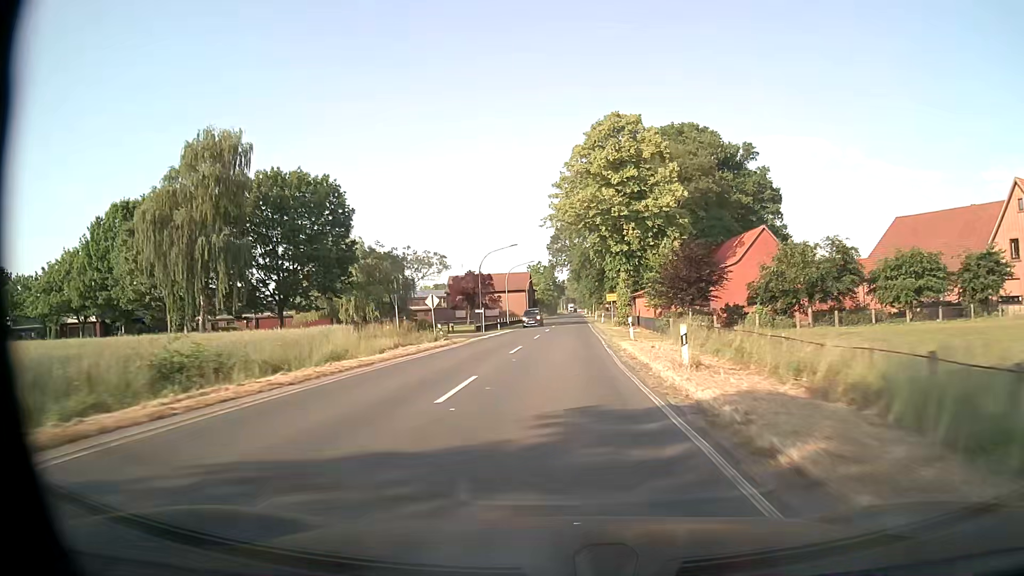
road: secondary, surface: asphalt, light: Day
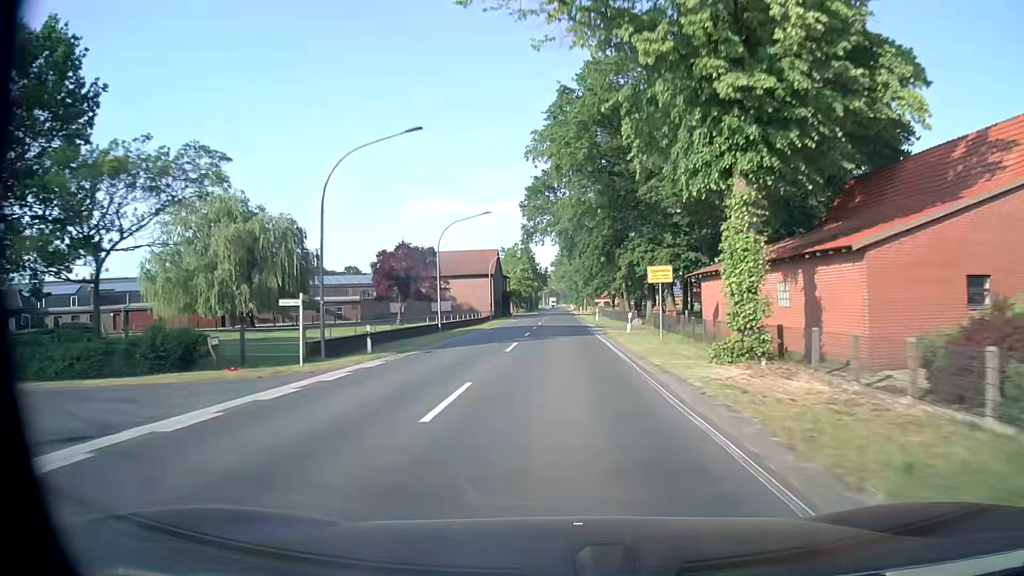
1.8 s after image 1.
(+0.8, +36.9) m; +2°
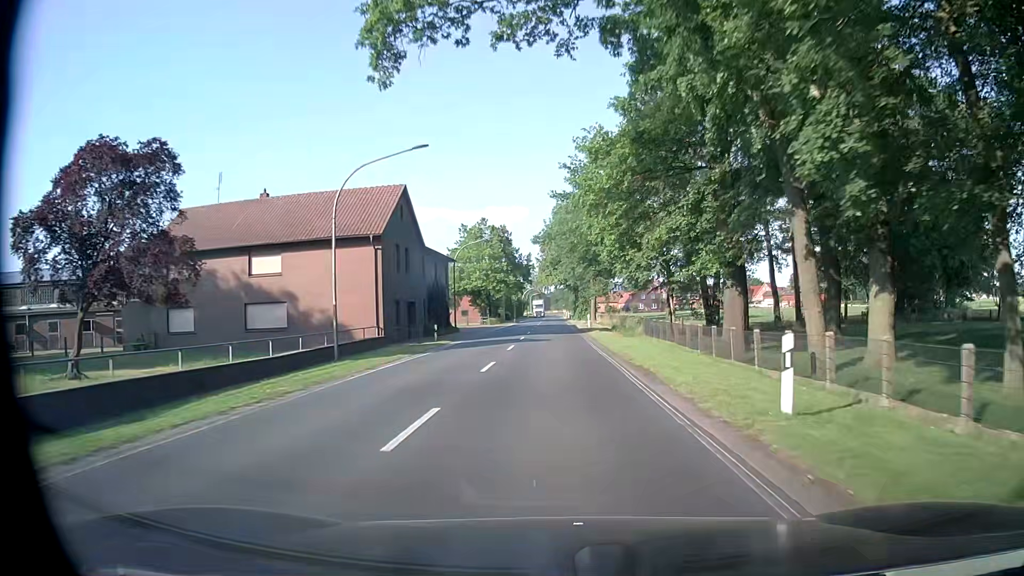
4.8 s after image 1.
(+0.4, +48.7) m; +1°
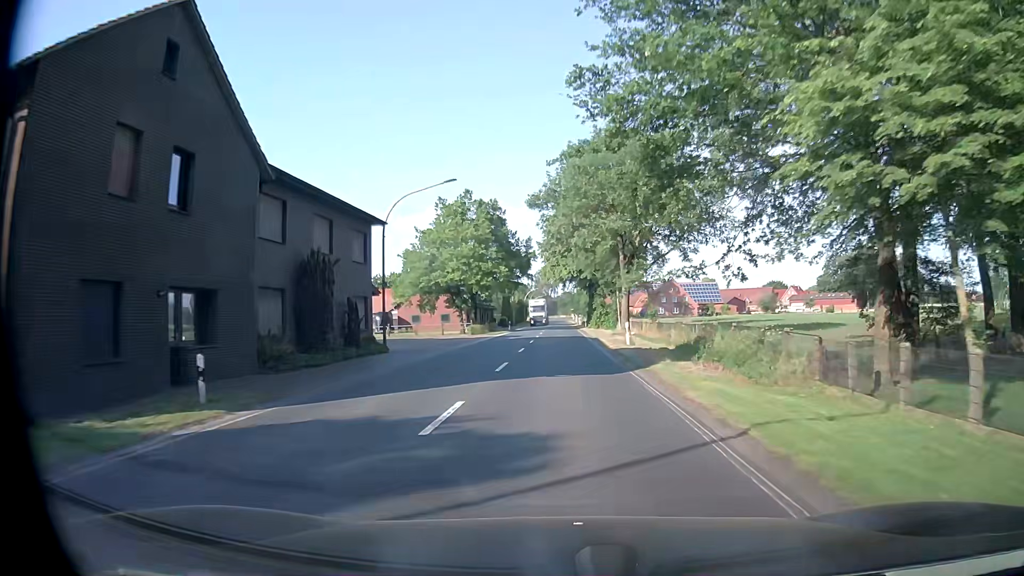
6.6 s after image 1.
(-0.2, +25.4) m; -1°
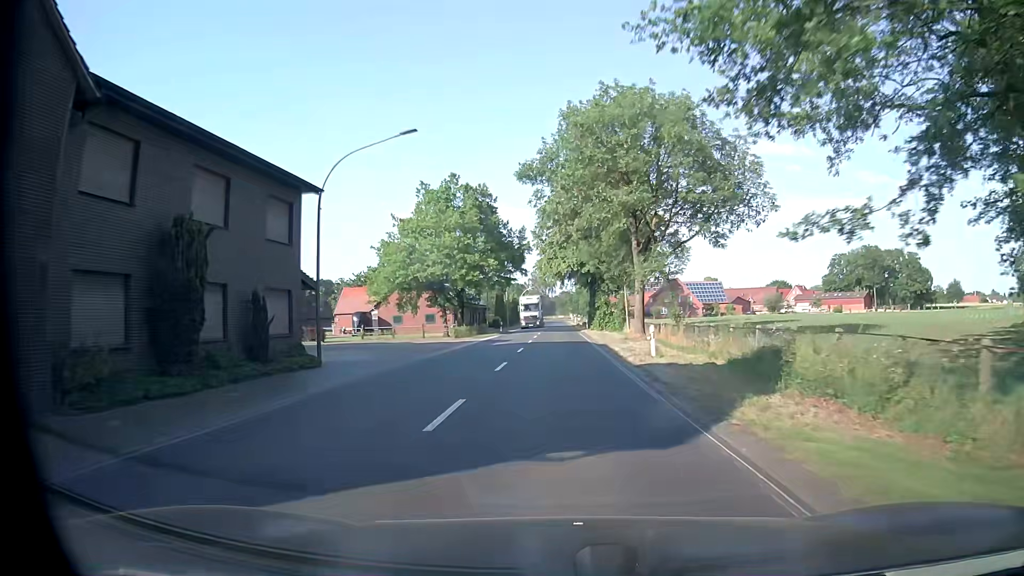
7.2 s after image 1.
(0.0, +8.6) m; 0°
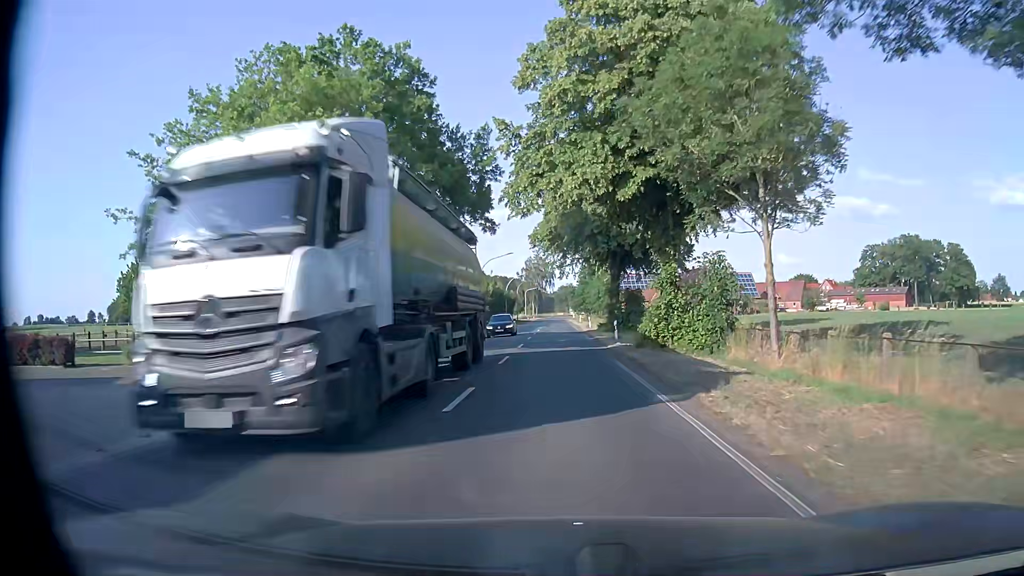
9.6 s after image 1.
(+0.2, +33.9) m; 0°
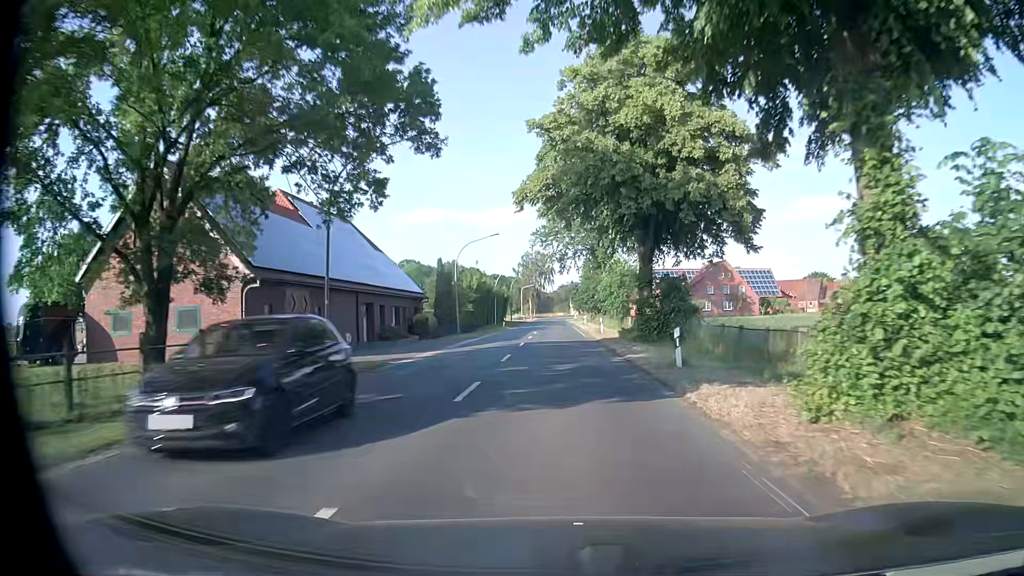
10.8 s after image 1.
(0.0, +16.5) m; +1°
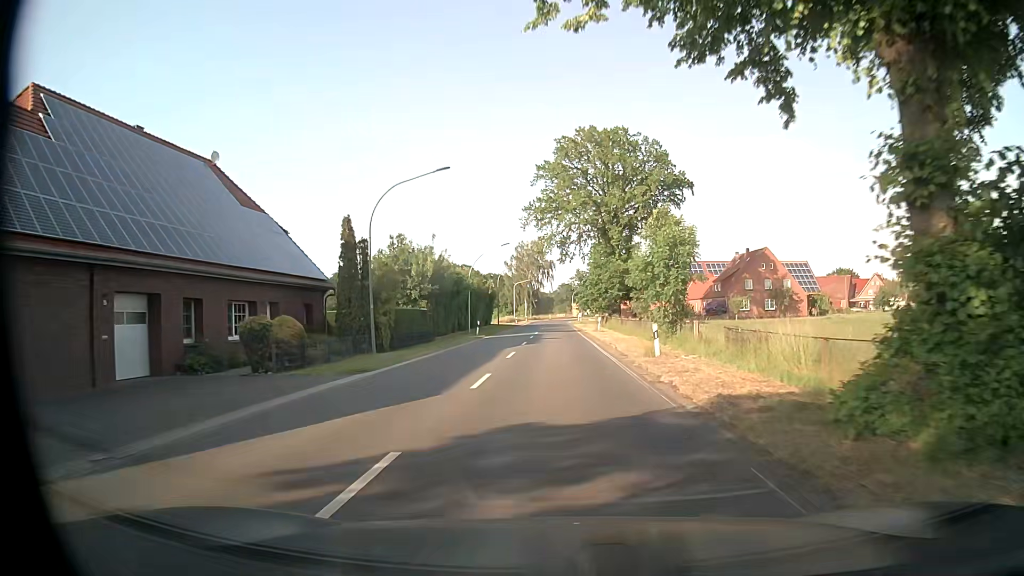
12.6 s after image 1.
(-0.1, +24.5) m; -1°
(0, +10) (0, +20) (0, +30) (0, +40) (0, +50) (0, +60) (0, +70) (+1, +80) (+1, +90) (+1, +100) m
